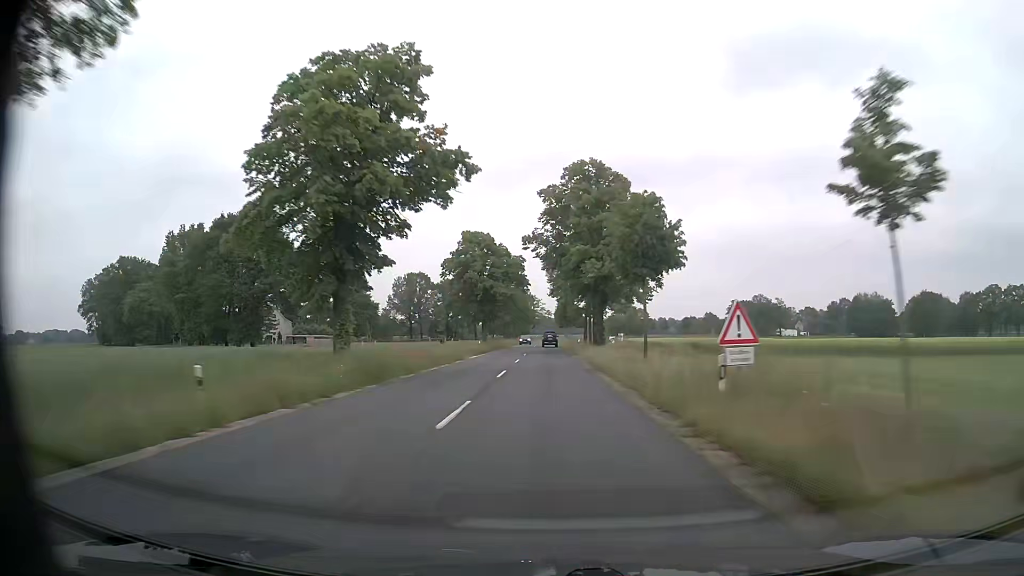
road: secondary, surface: asphalt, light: Day
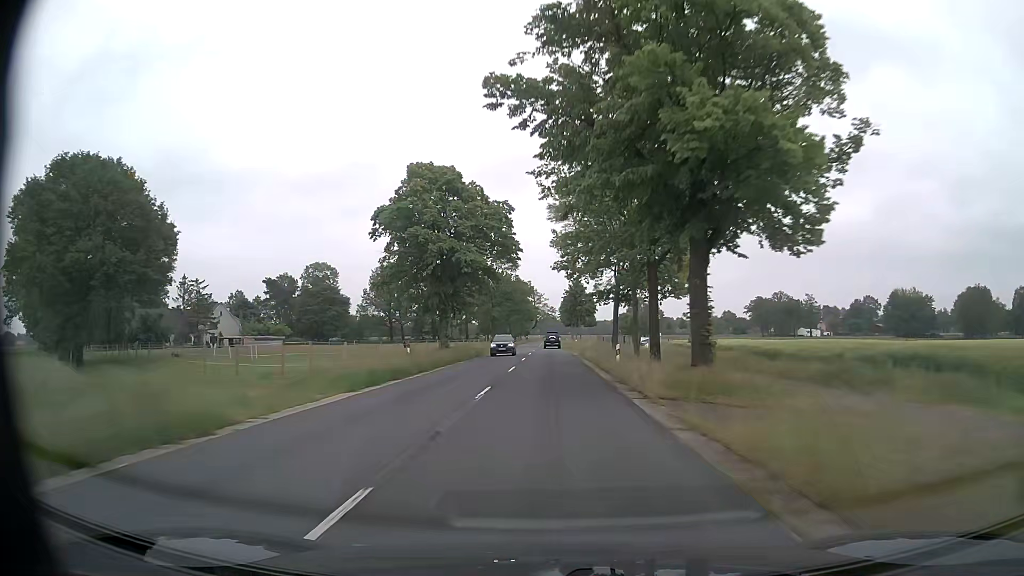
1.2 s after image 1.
(+0.1, +32.1) m; 0°
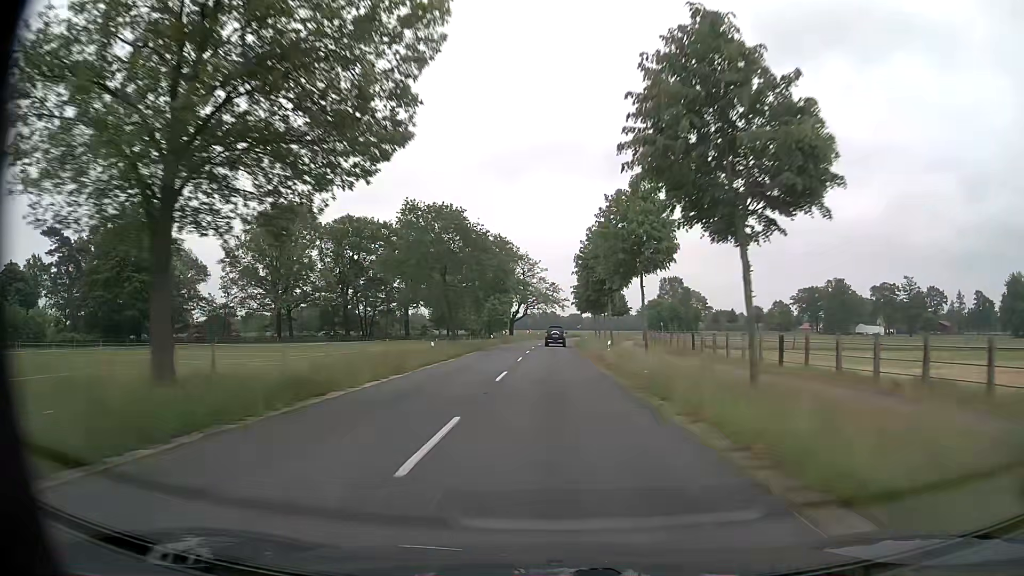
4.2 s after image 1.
(0.0, +79.5) m; 0°
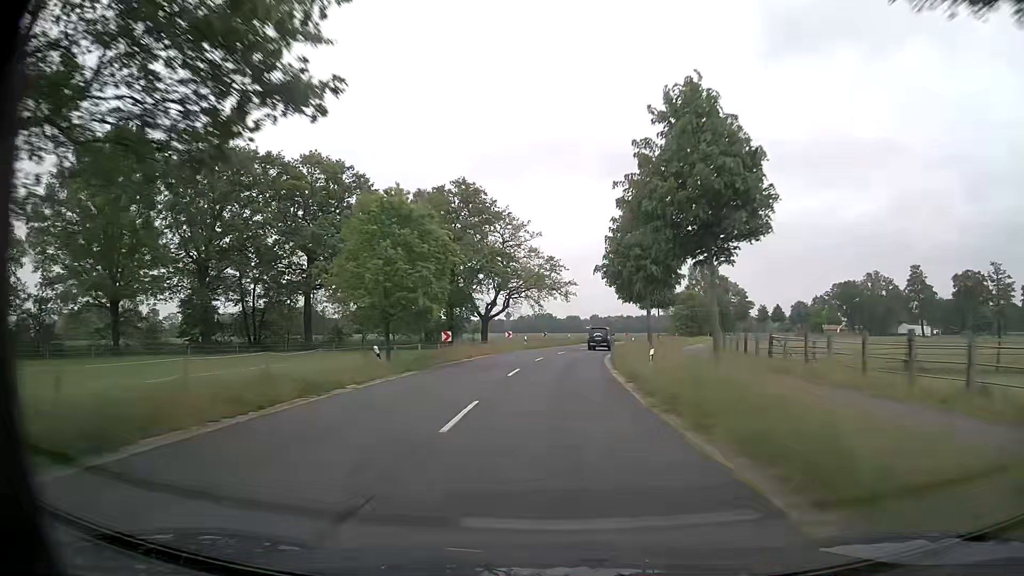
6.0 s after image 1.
(+0.1, +44.9) m; 0°
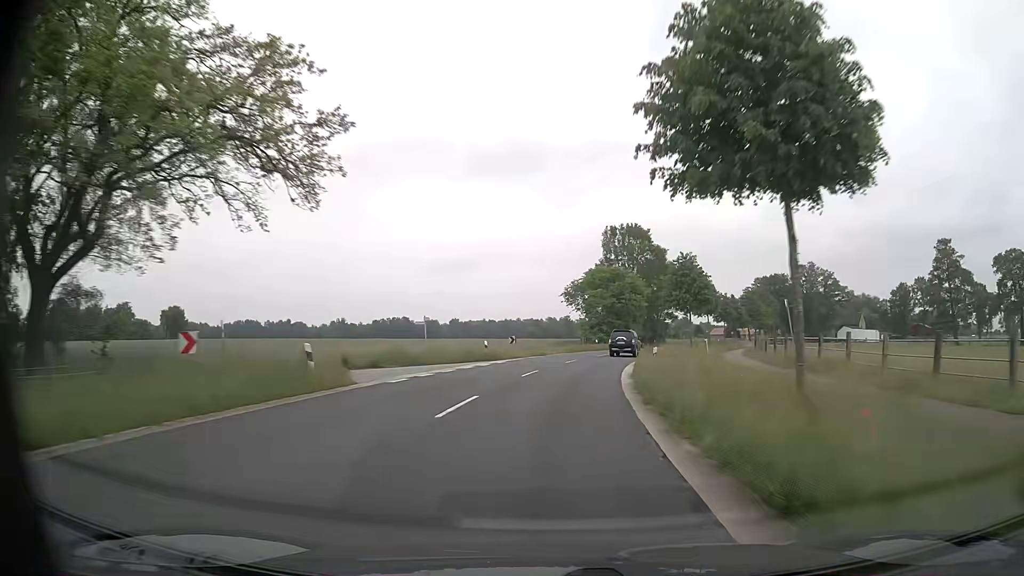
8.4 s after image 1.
(+4.4, +57.8) m; +11°
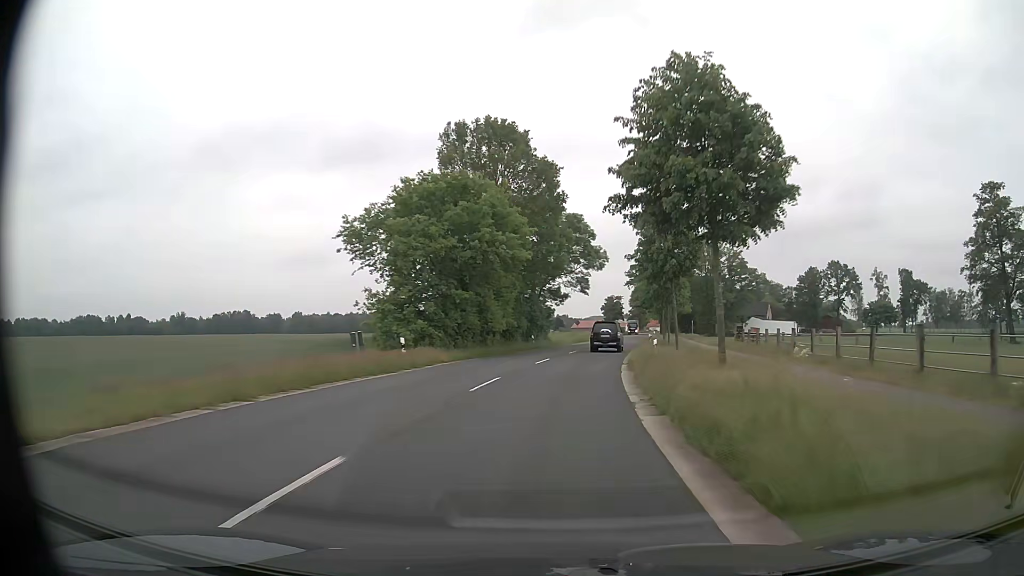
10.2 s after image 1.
(+4.8, +43.7) m; +12°
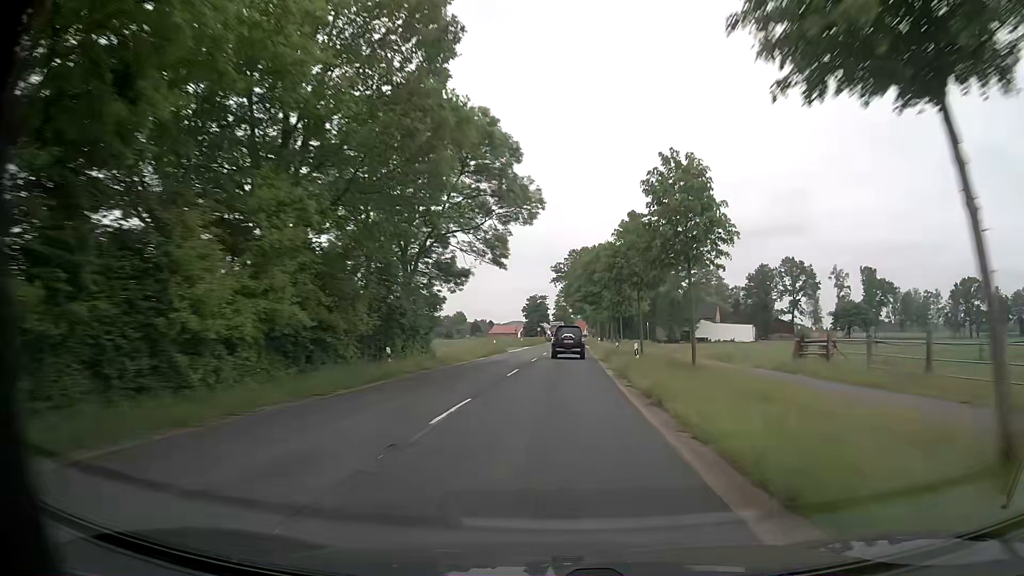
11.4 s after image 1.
(+1.8, +28.3) m; +6°
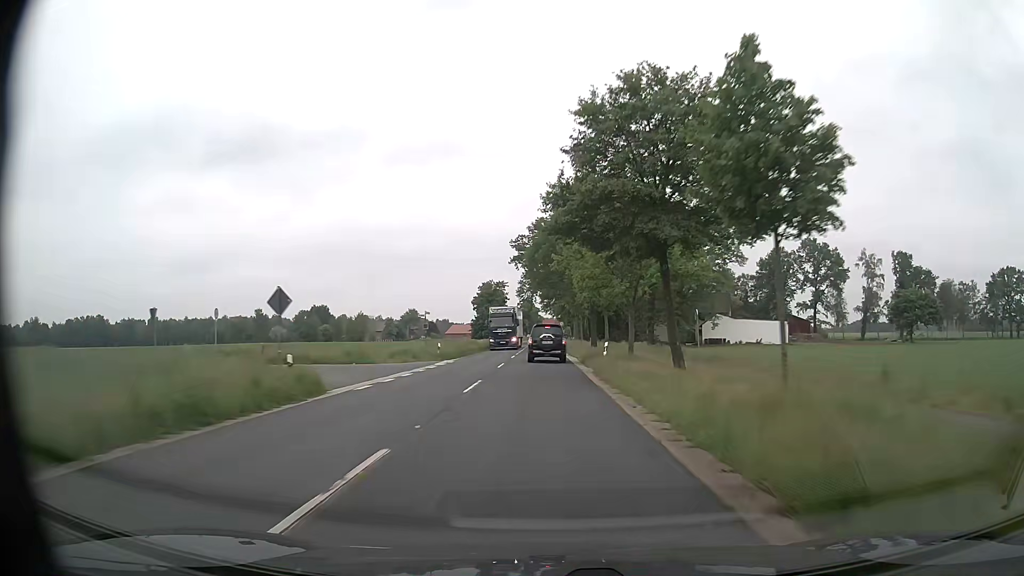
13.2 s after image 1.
(+1.9, +42.1) m; +4°
